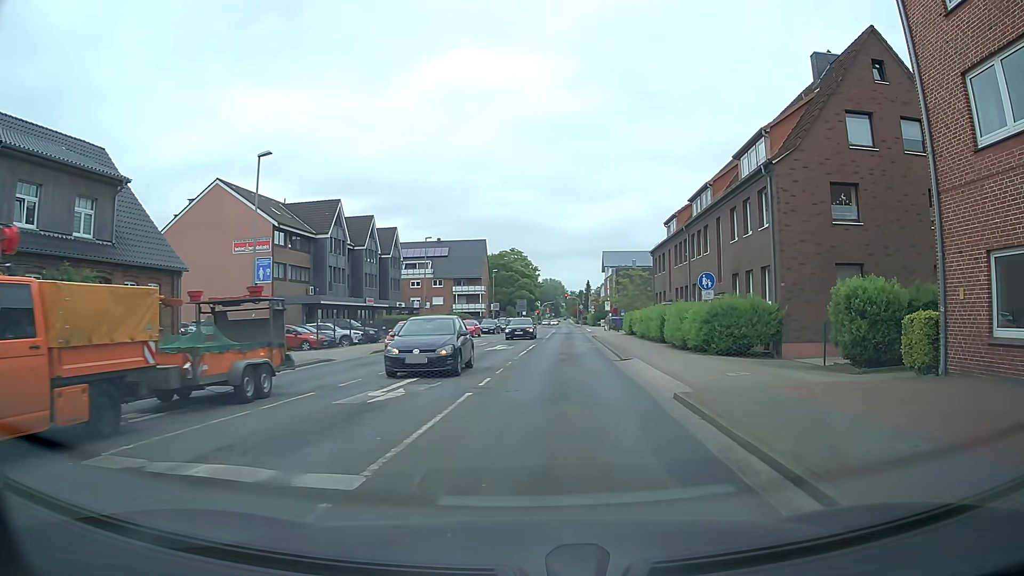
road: tertiary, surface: asphalt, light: Day
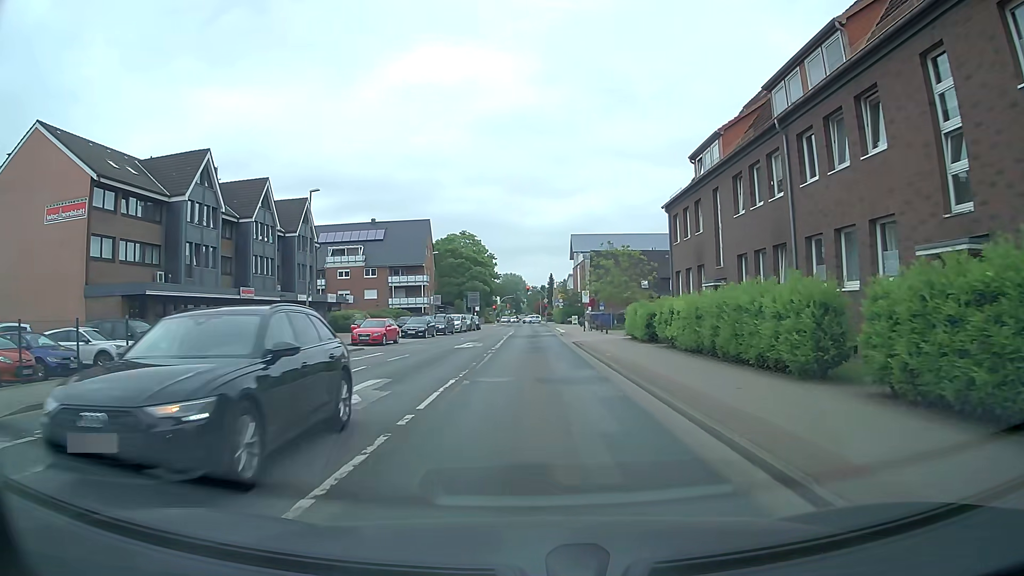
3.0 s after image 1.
(+1.2, +21.7) m; +4°
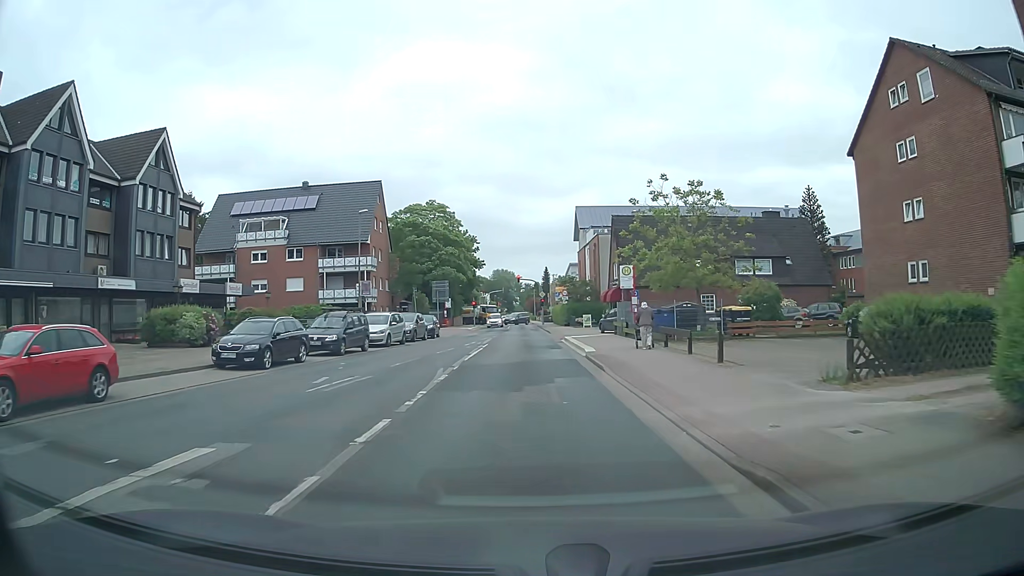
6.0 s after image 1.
(+0.3, +28.2) m; +1°
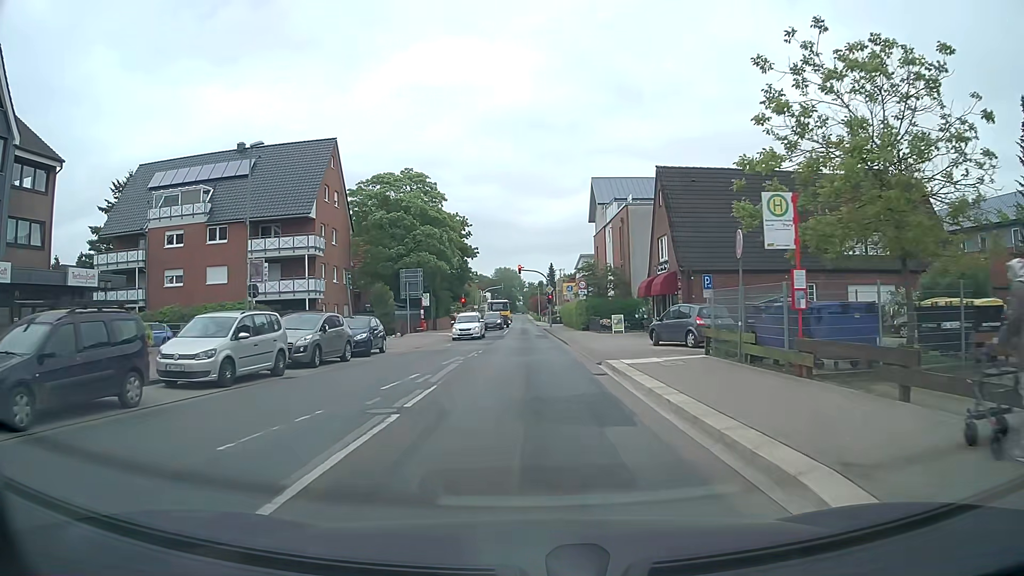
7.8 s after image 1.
(-0.2, +17.8) m; -1°
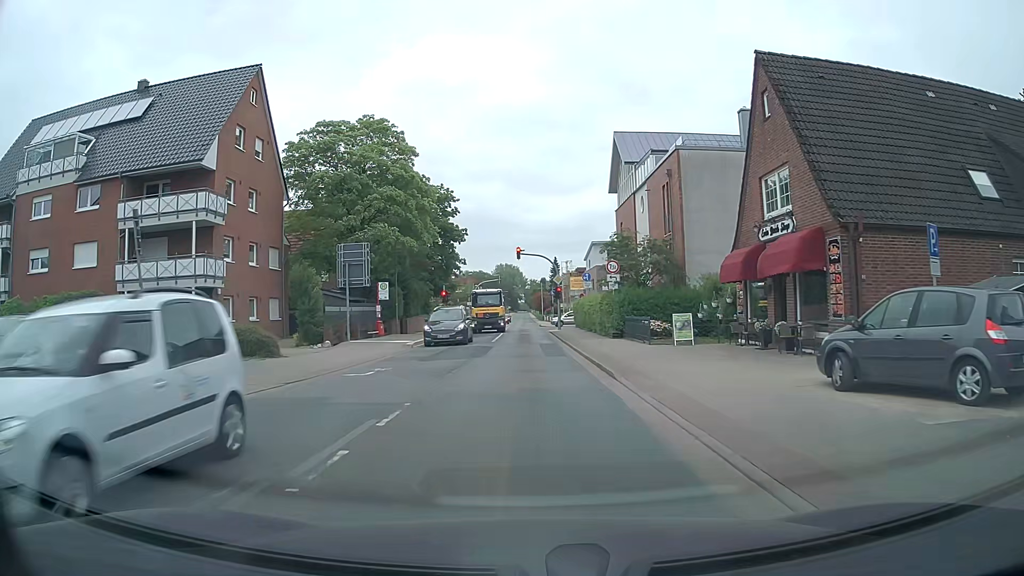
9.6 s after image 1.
(0.0, +16.3) m; 0°
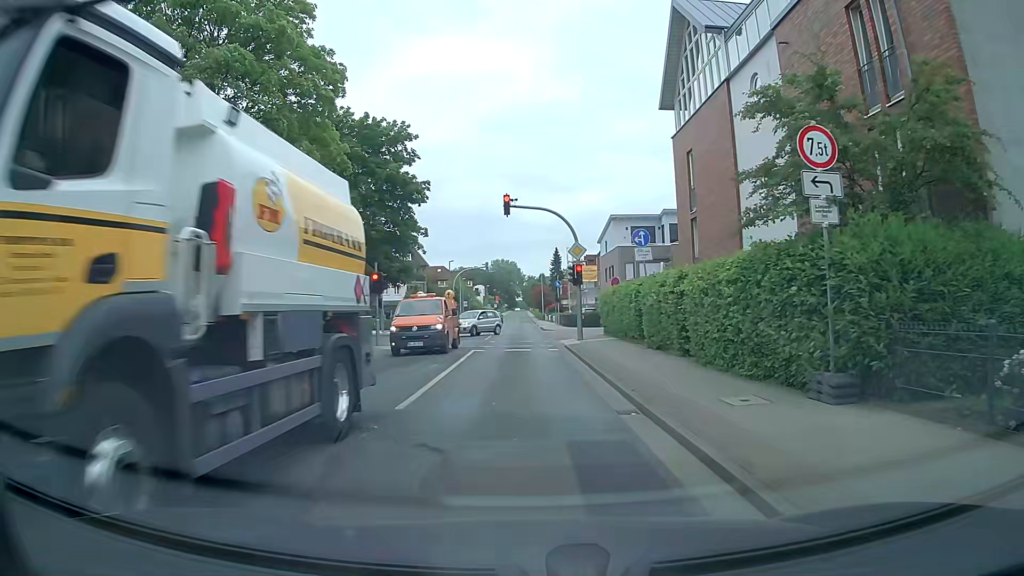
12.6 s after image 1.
(+0.2, +22.1) m; 0°
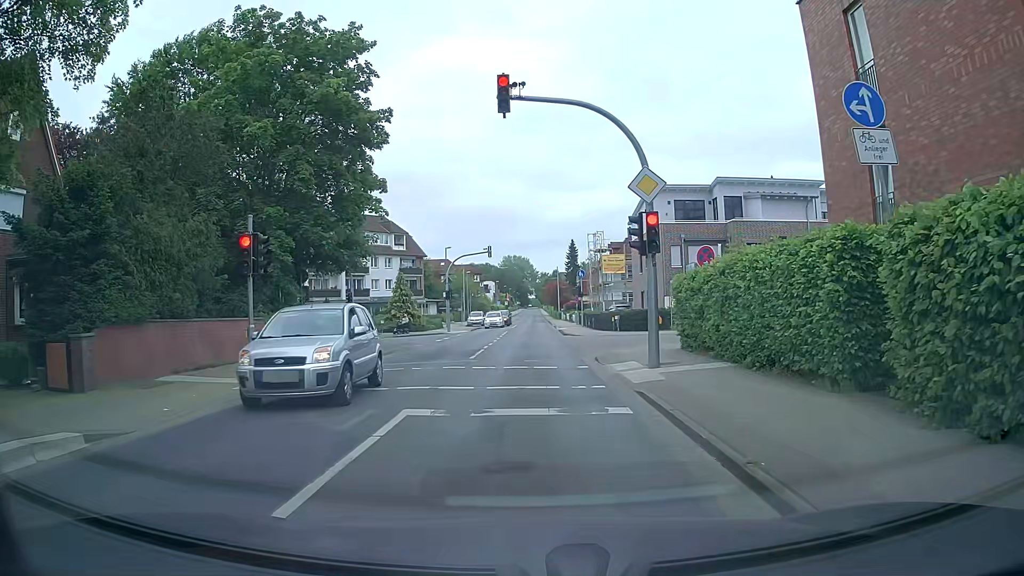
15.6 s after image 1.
(-0.1, +14.5) m; -2°
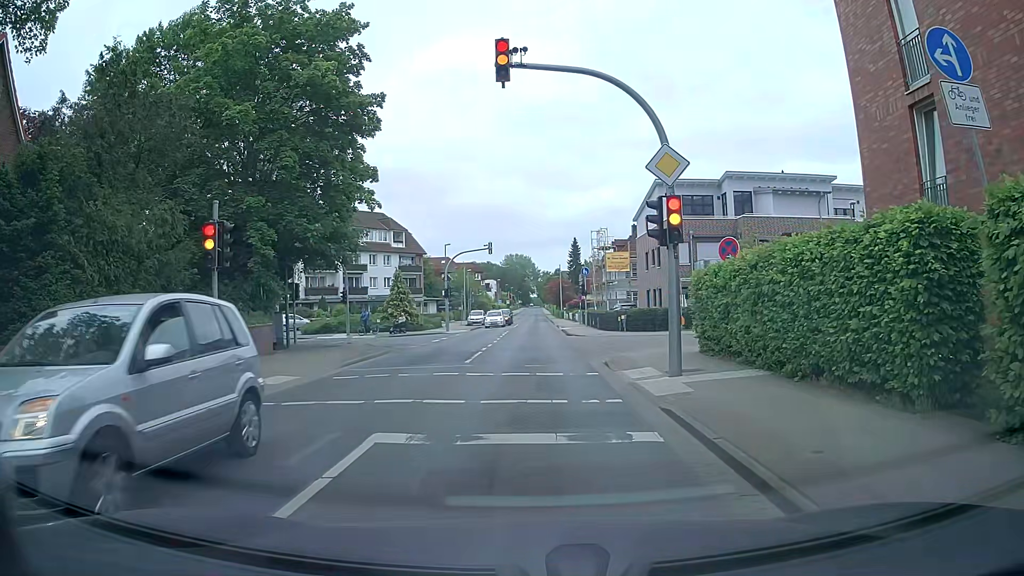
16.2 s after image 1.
(0.0, +1.8) m; +1°
